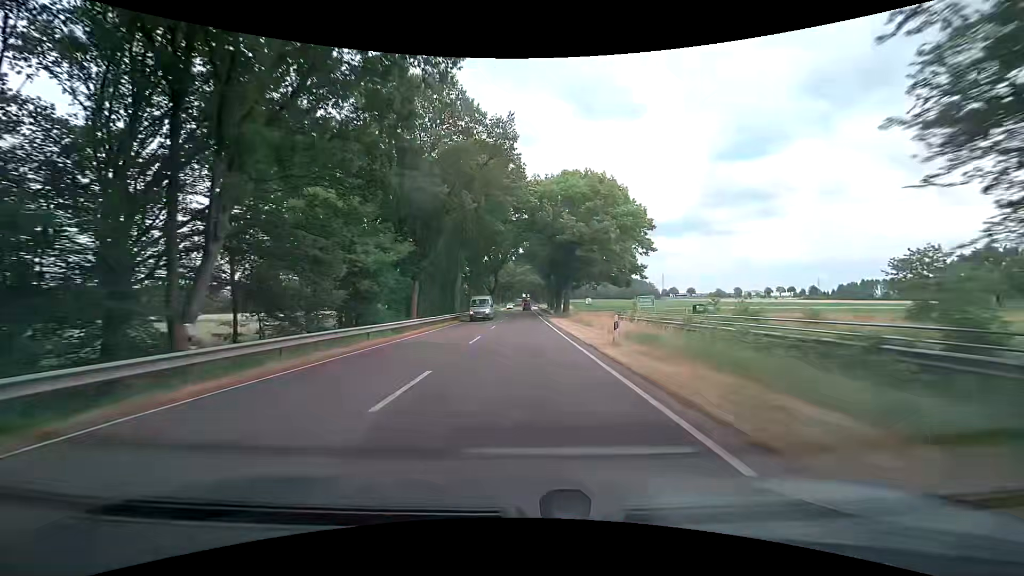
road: primary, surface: asphalt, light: Day
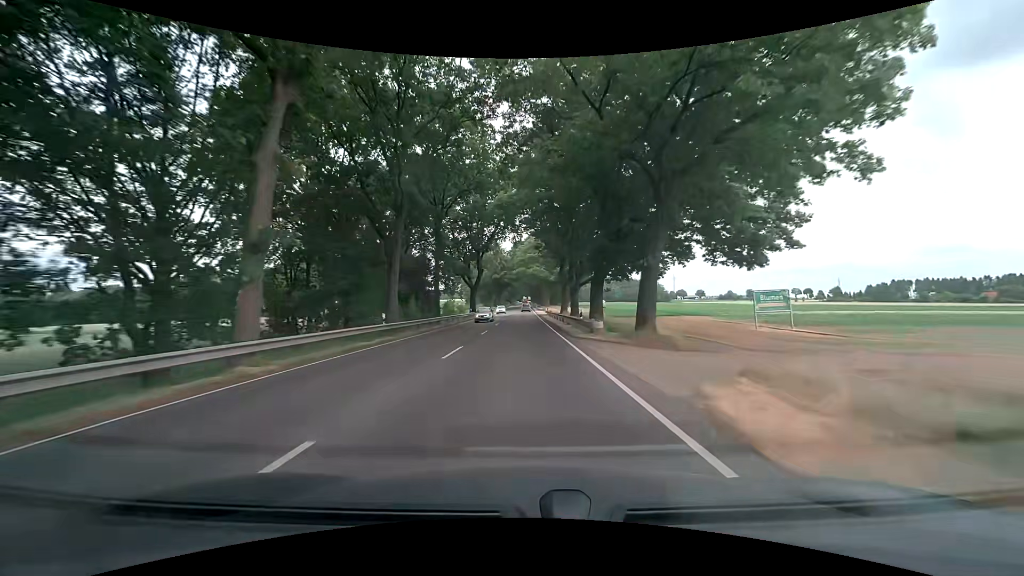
(-0.2, +41.6) m; 0°
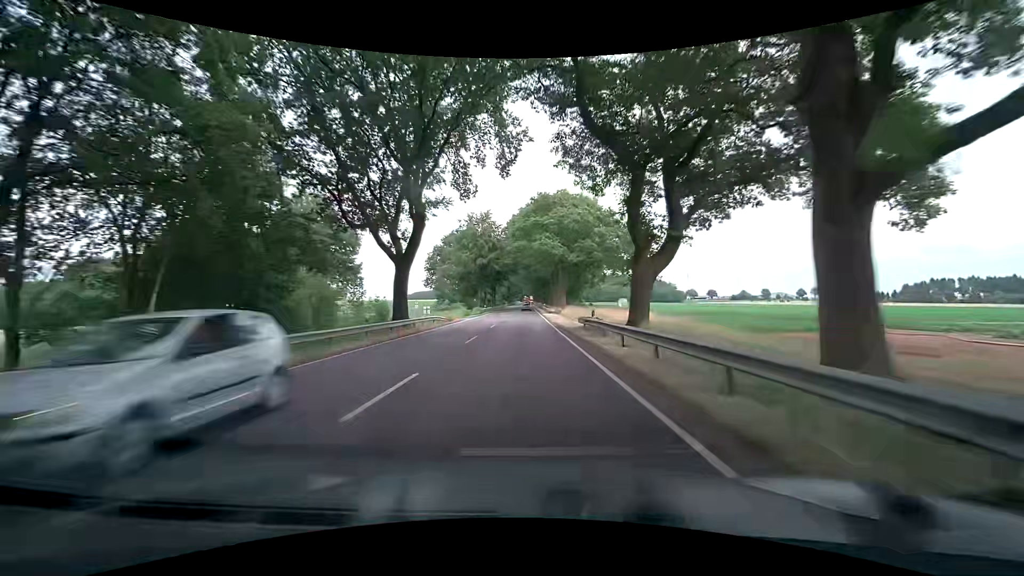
(-0.1, +43.3) m; 0°
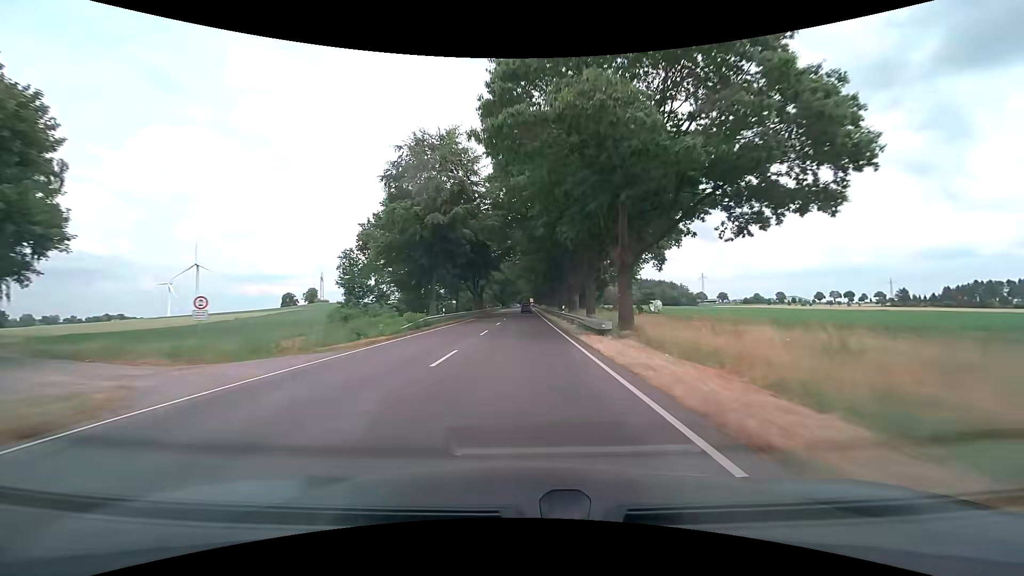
(0.0, +42.6) m; 0°
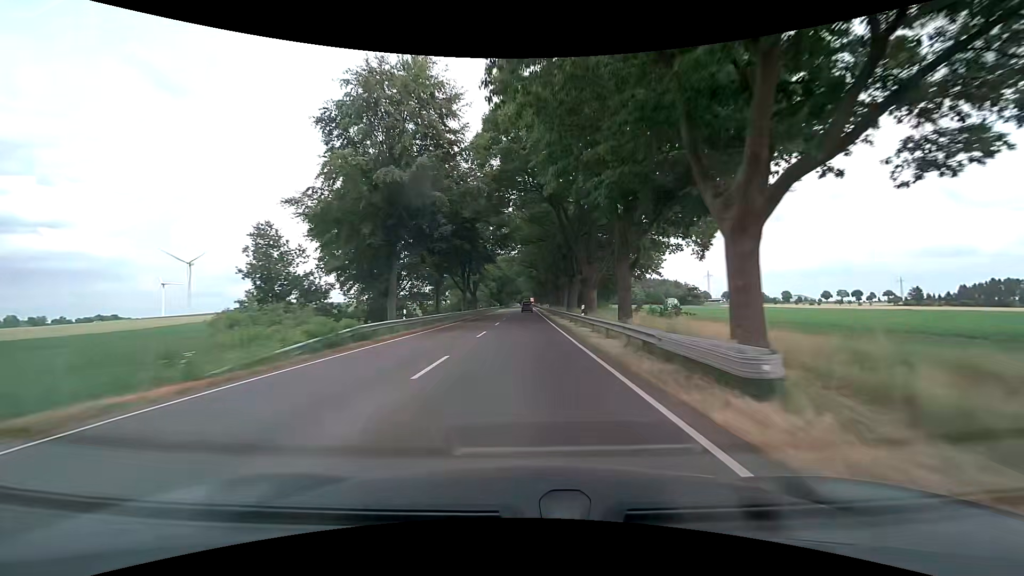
(0.0, +13.8) m; 0°
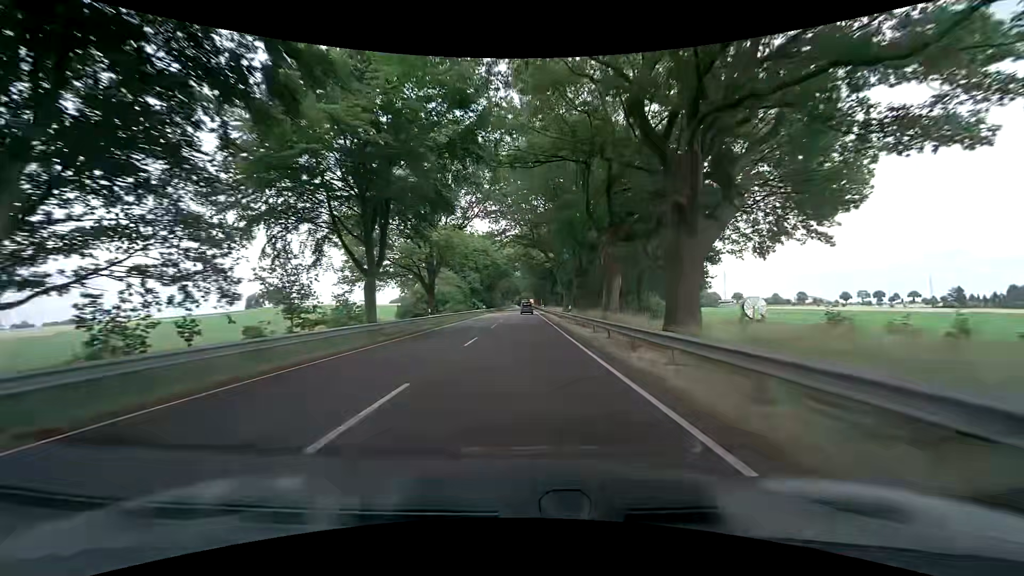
(-0.1, +40.2) m; 0°
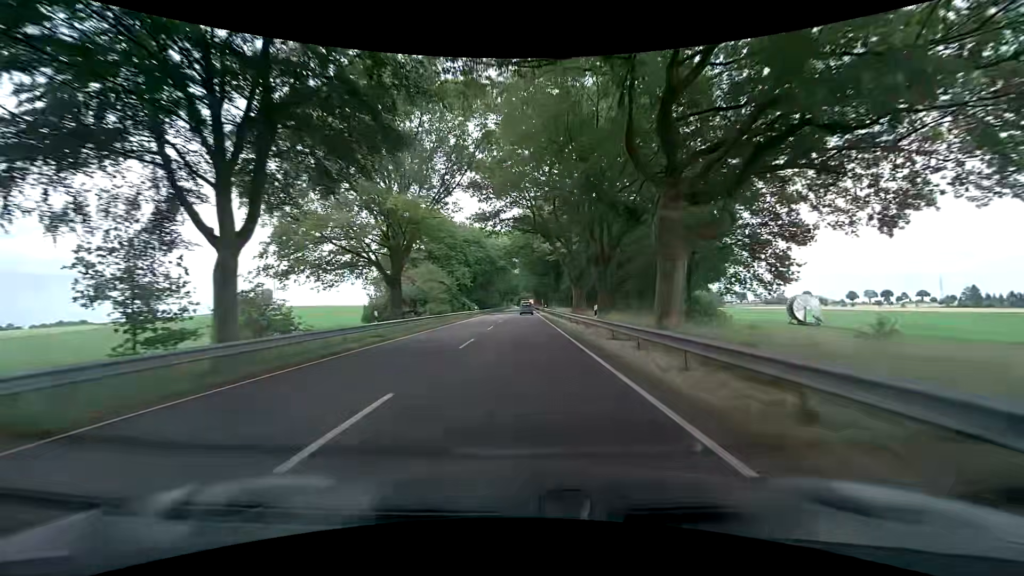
(-0.1, +13.0) m; 0°
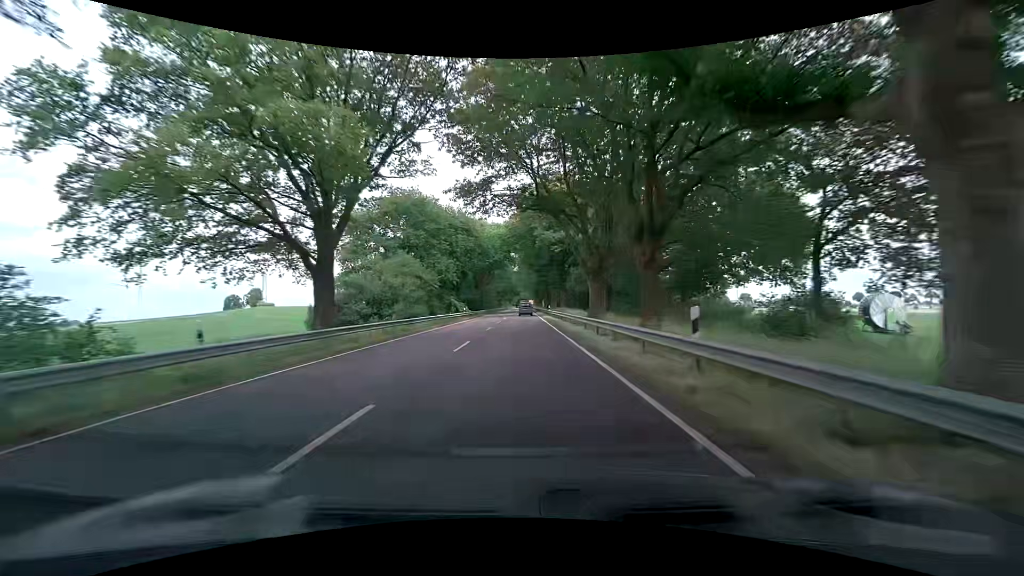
(-0.1, +12.8) m; 0°
(0, +10) (0, +20) (0, +30) (0, +40) (0, +50) (0, +60) (0, +70) (0, +80) (0, +90) (0, +100) m
